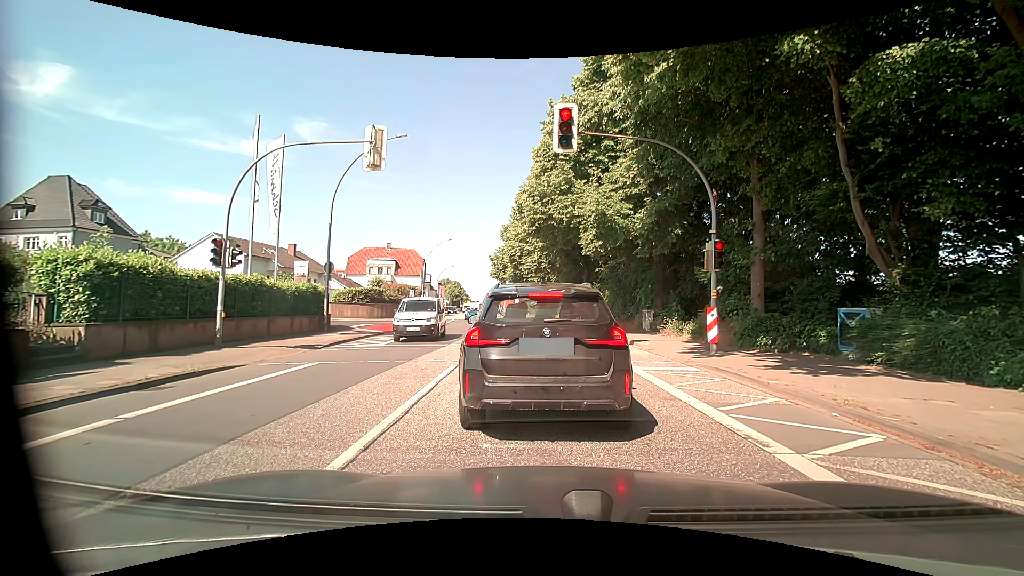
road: primary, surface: asphalt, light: Day
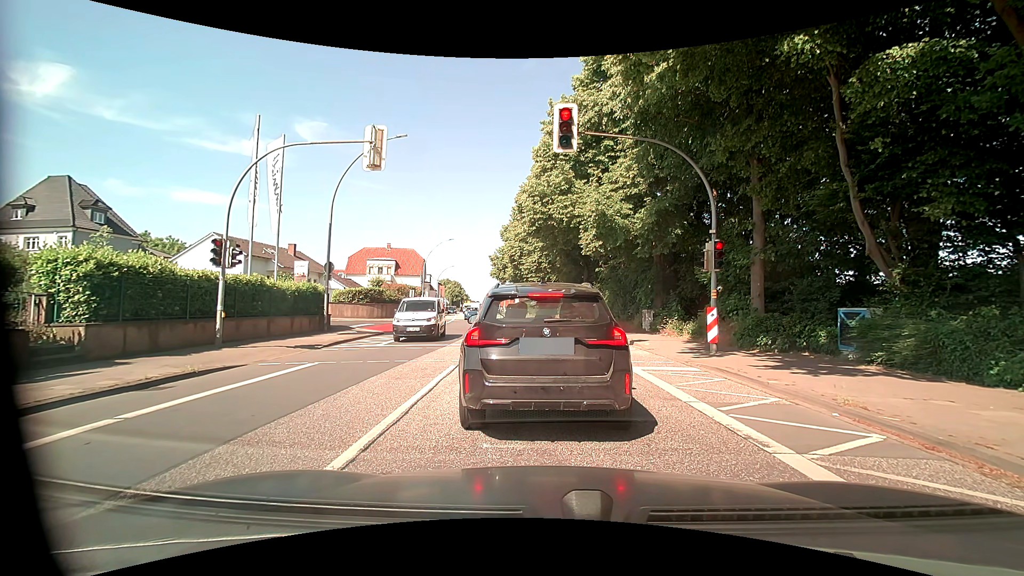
(0.0, 0.0) m; 0°
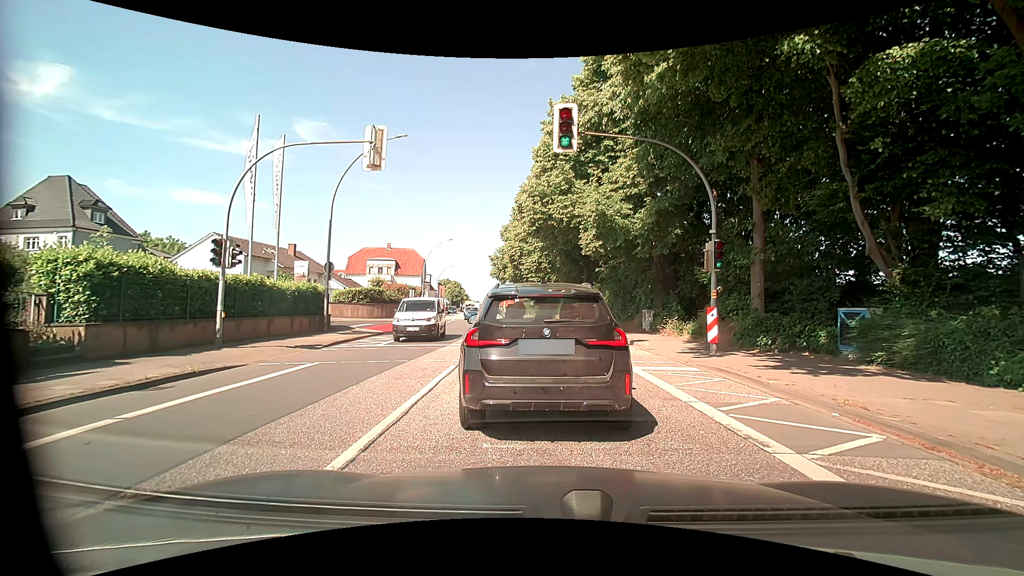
(0.0, 0.0) m; 0°
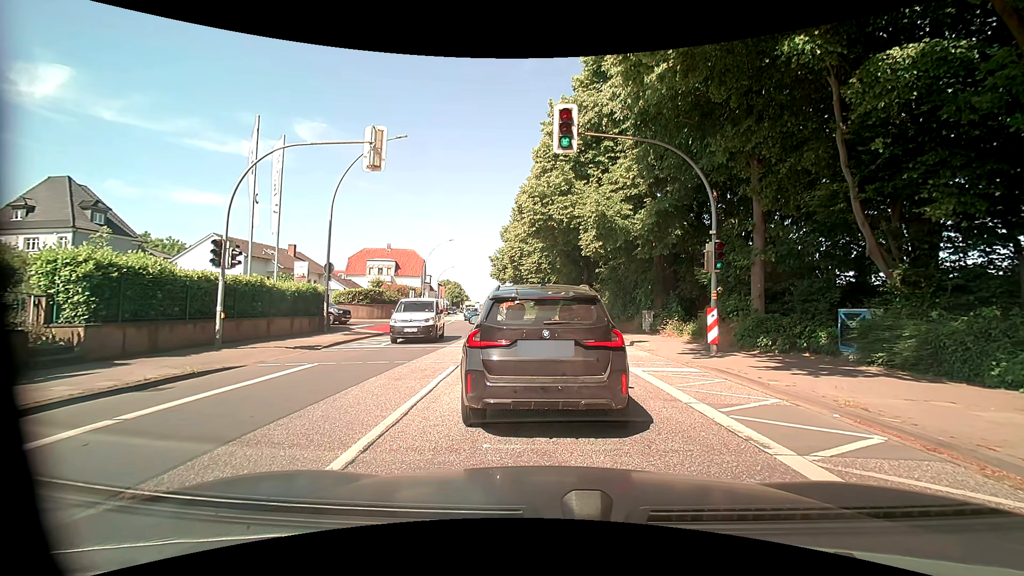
(0.0, 0.0) m; 0°
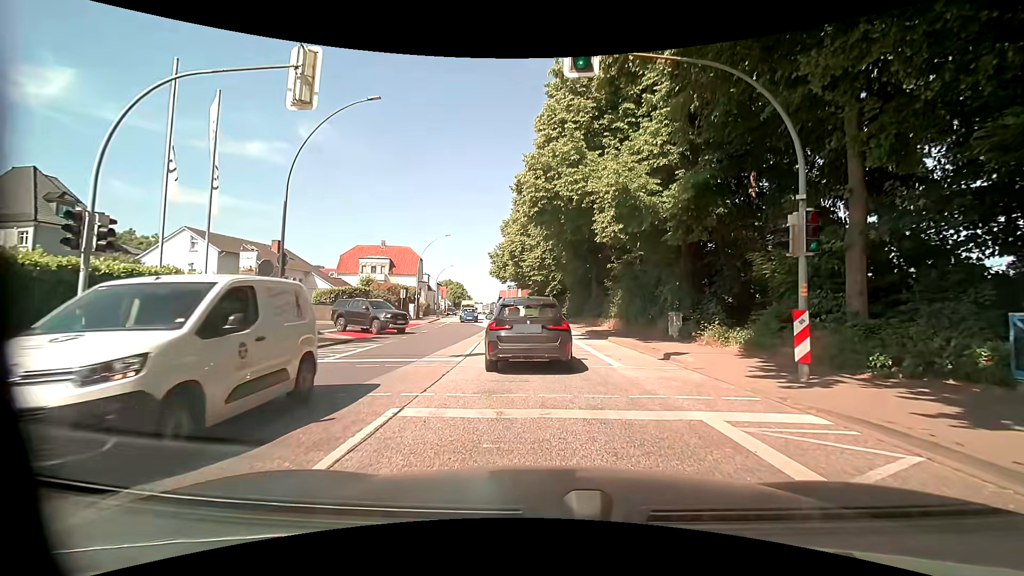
(-0.2, +5.2) m; -3°
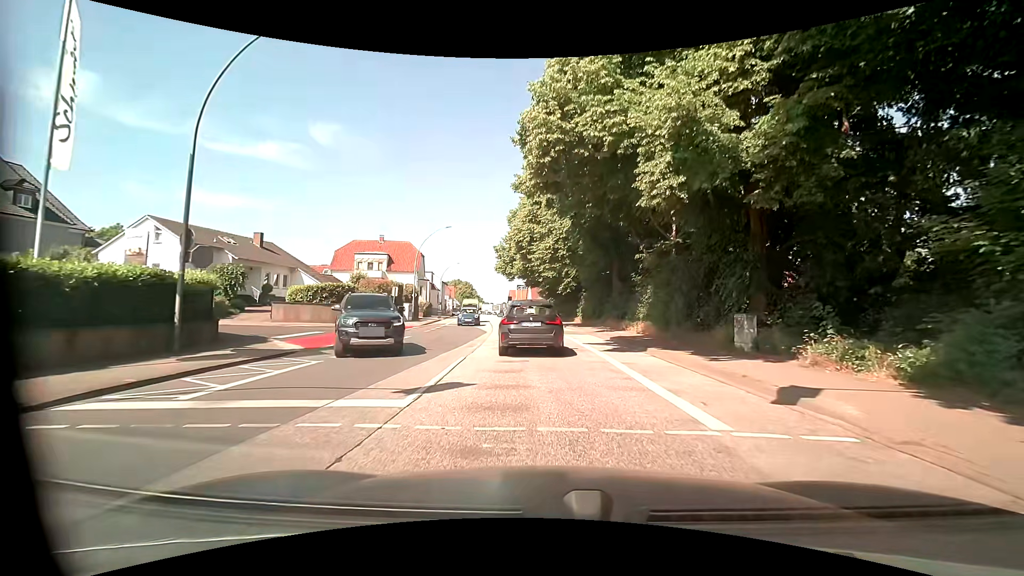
(-0.1, +6.4) m; -1°
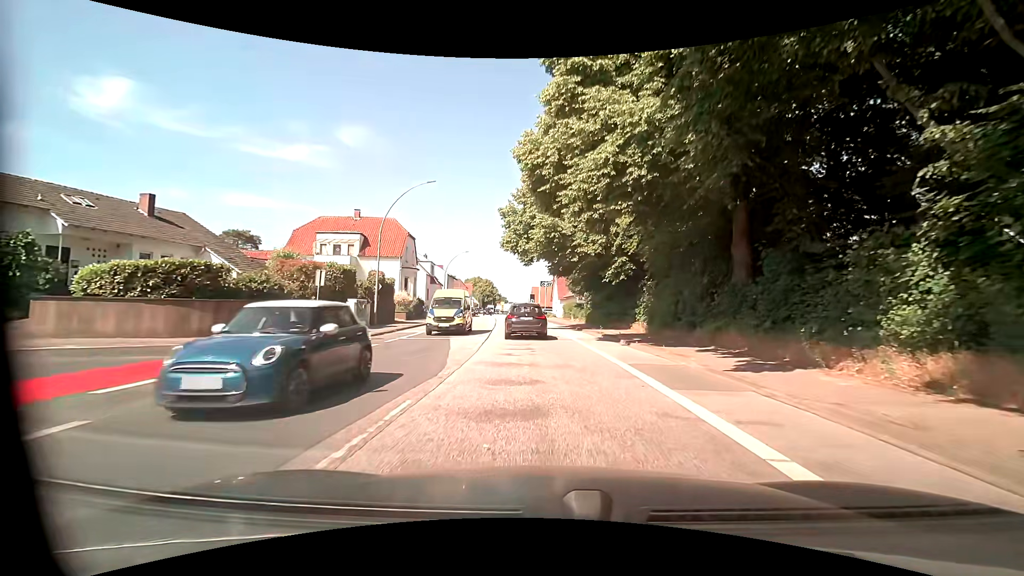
(-0.6, +19.1) m; -3°
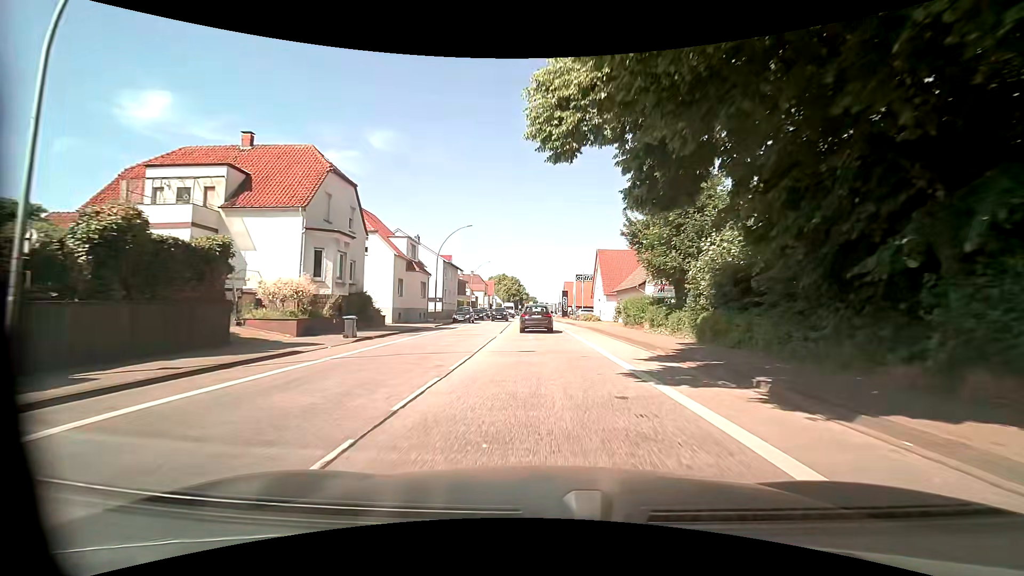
(-0.8, +25.2) m; -4°
